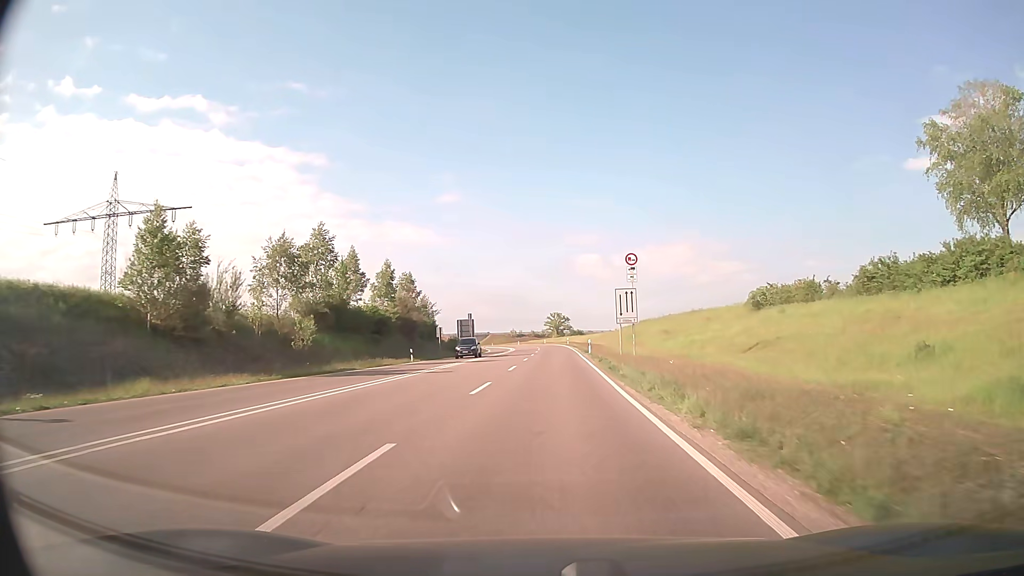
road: trunk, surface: asphalt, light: Day
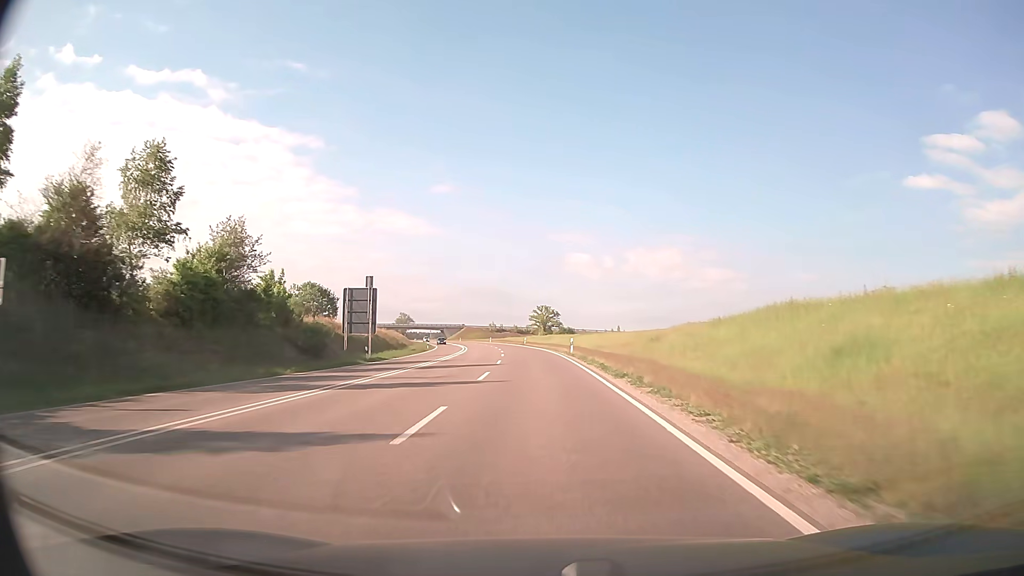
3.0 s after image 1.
(+0.8, +56.4) m; +1°
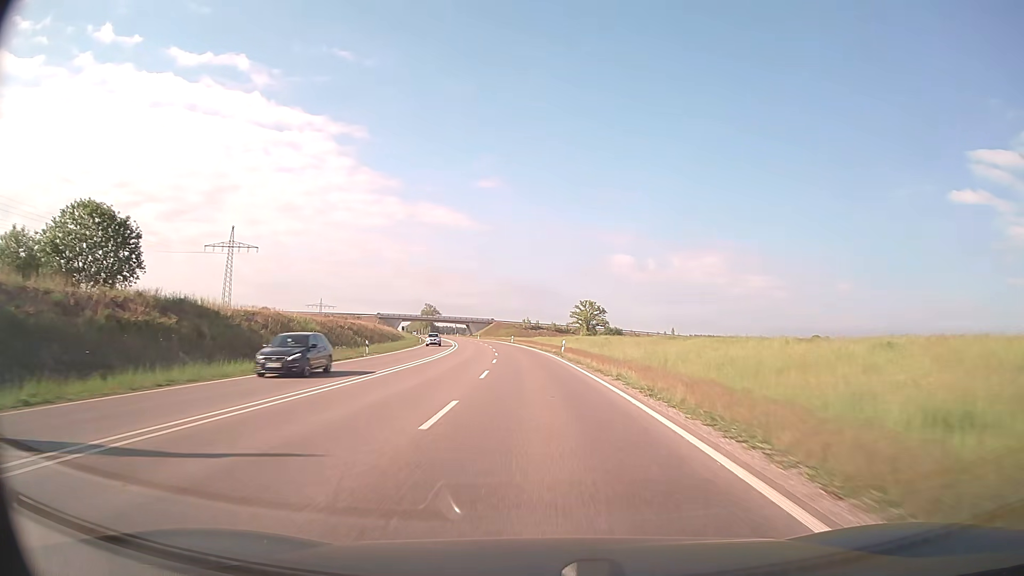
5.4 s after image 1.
(-1.1, +47.2) m; -3°
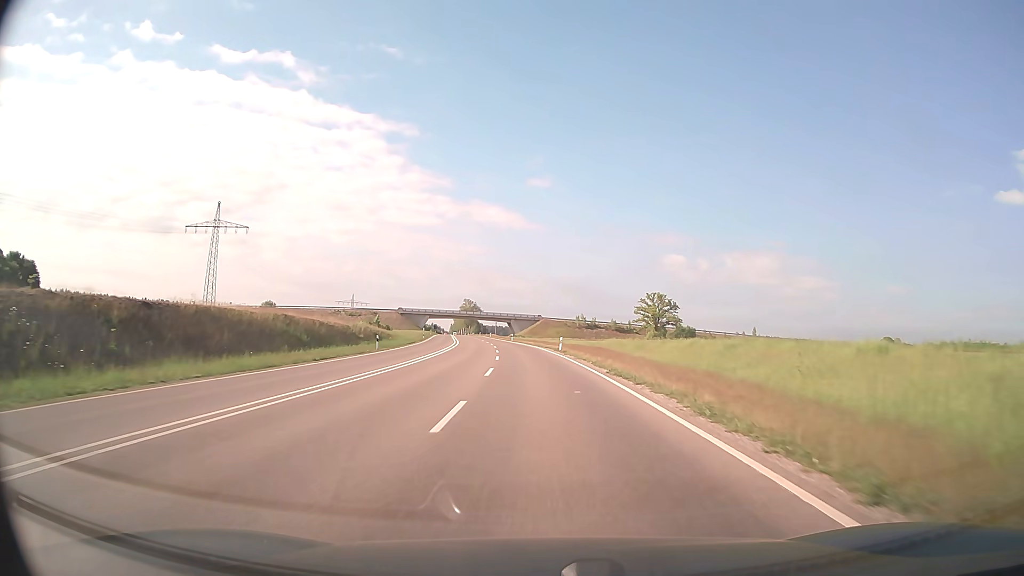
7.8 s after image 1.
(-1.8, +48.4) m; -4°
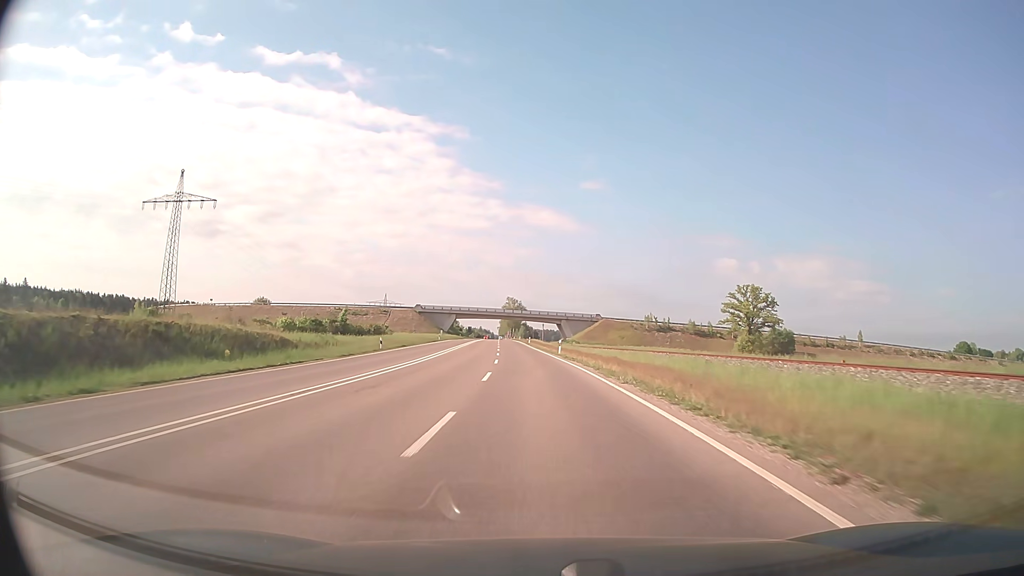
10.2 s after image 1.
(-1.8, +49.6) m; -4°
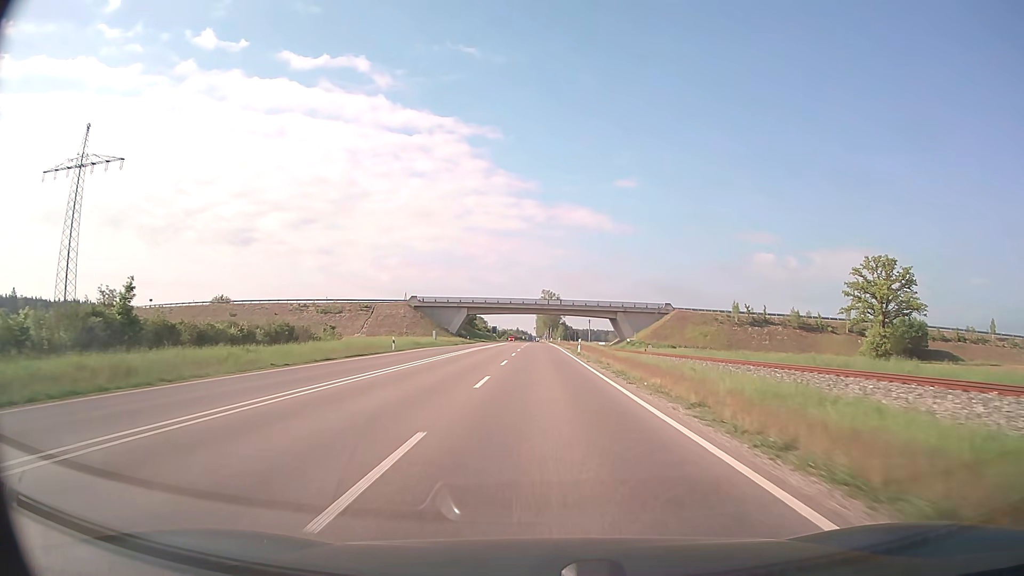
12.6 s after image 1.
(-1.7, +50.8) m; -3°
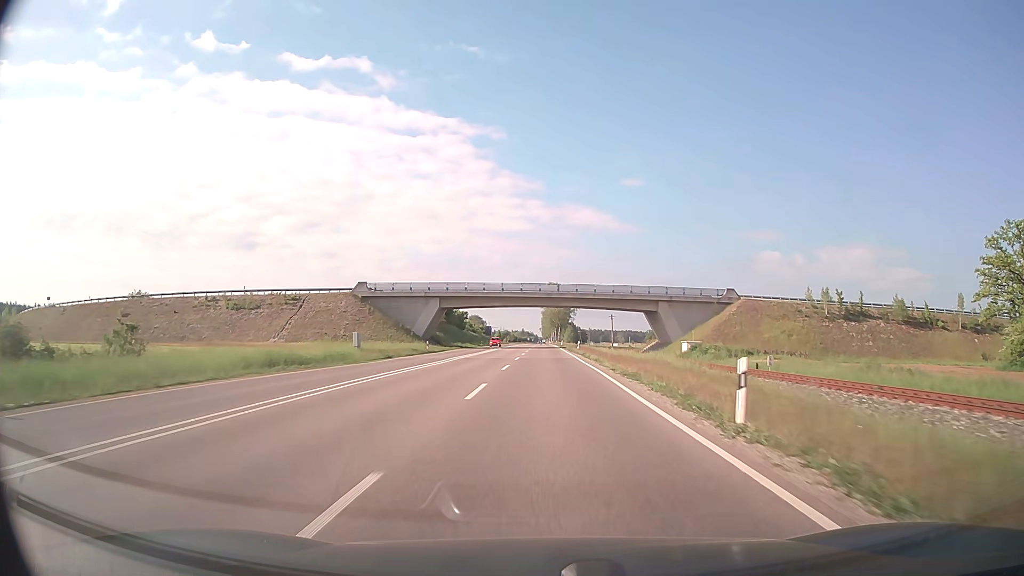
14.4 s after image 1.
(-0.2, +38.8) m; -1°
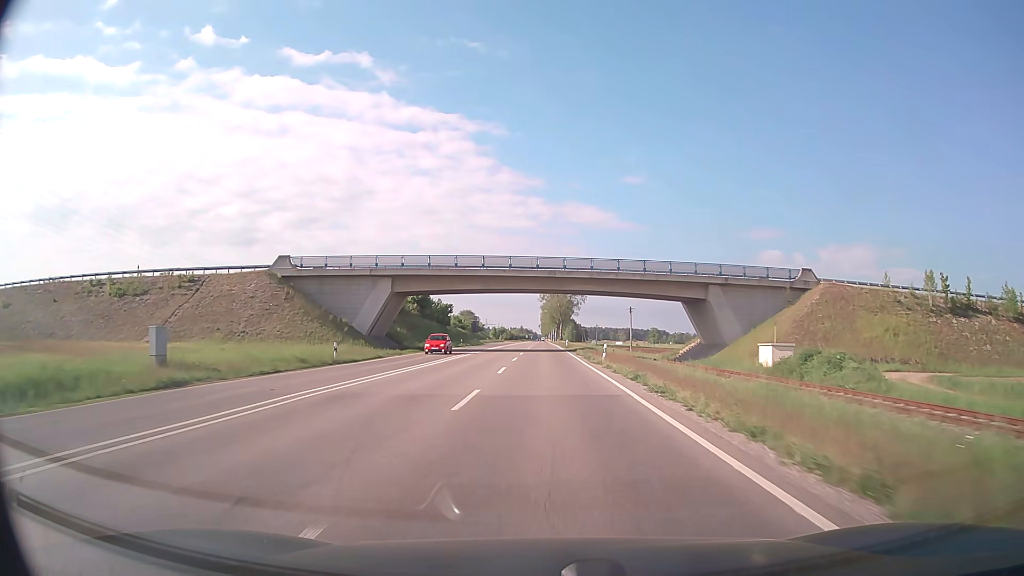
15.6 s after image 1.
(0.0, +26.1) m; 0°
(0, +10) (0, +20) (0, +30) (0, +40) (0, +50) (0, +60) (0, +70) (0, +80) (0, +90) (0, +100) m
